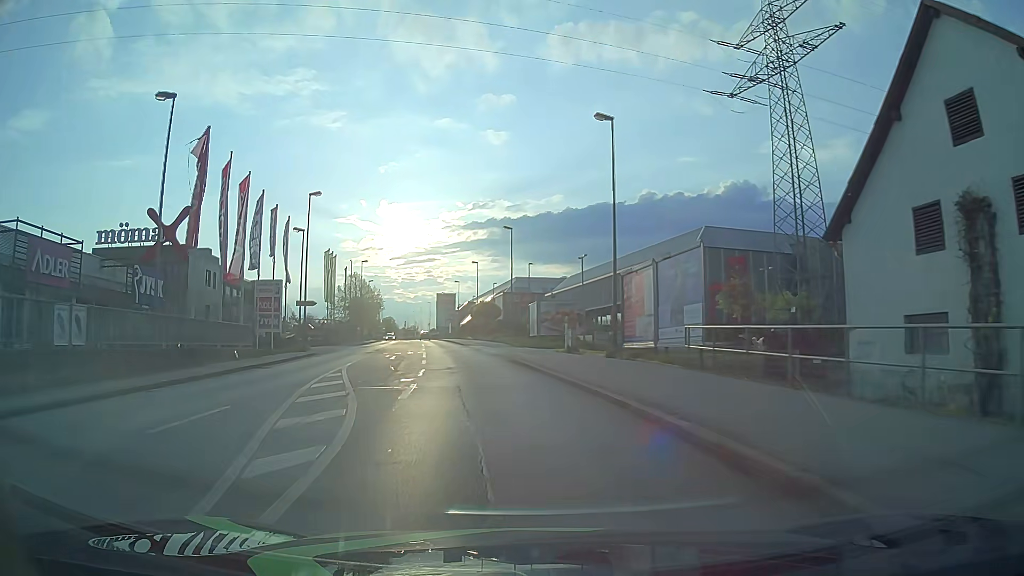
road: tertiary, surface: asphalt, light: Day
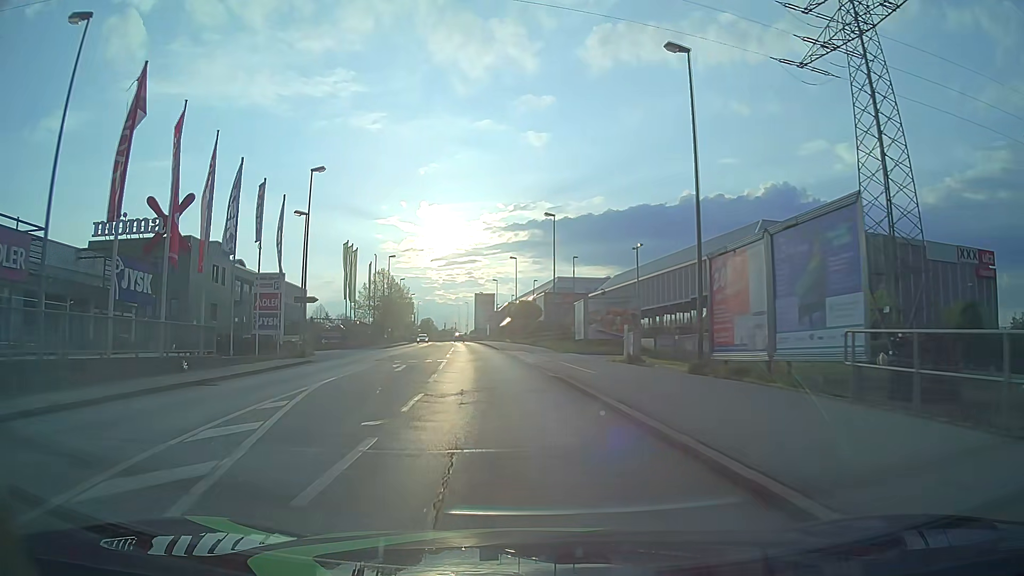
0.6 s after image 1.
(-0.2, +7.6) m; -3°
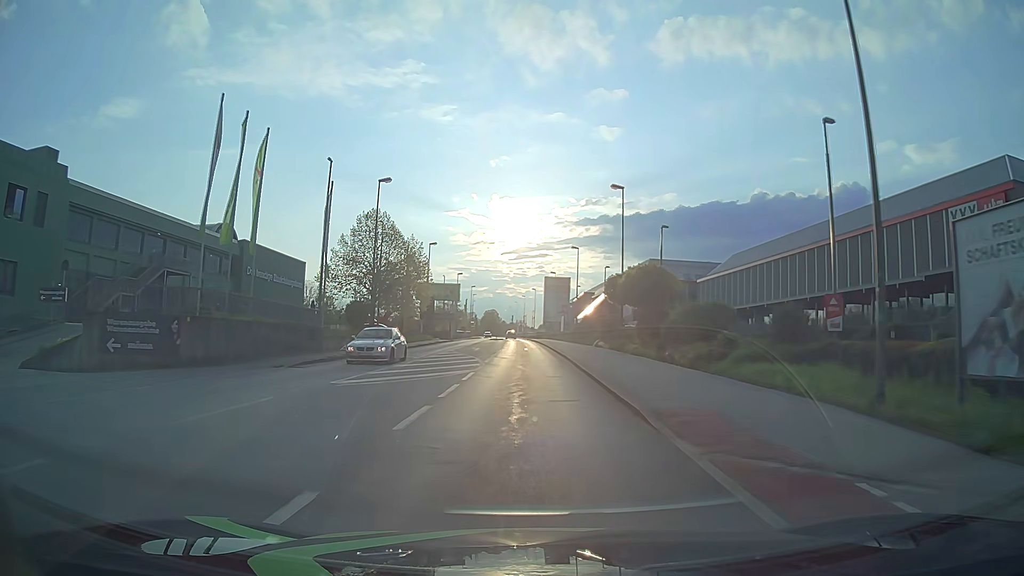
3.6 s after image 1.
(-2.8, +37.9) m; -6°
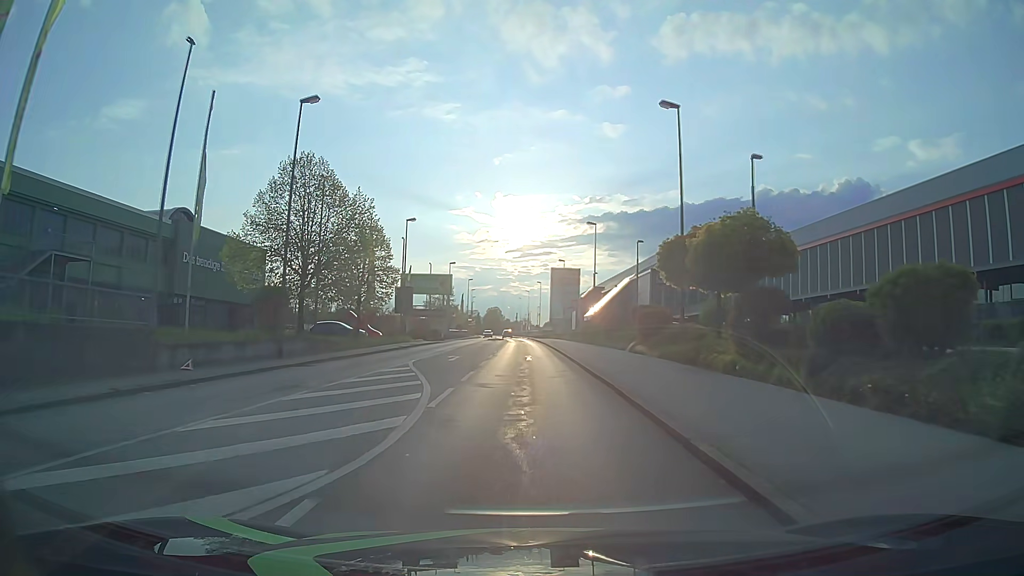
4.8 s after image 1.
(-0.1, +15.3) m; -1°
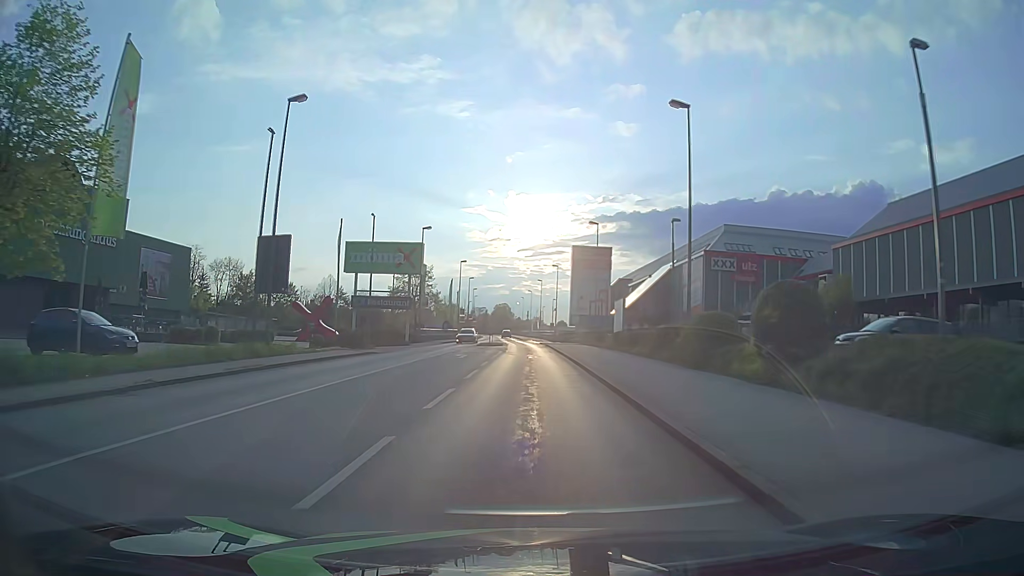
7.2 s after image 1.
(0.0, +30.7) m; -1°
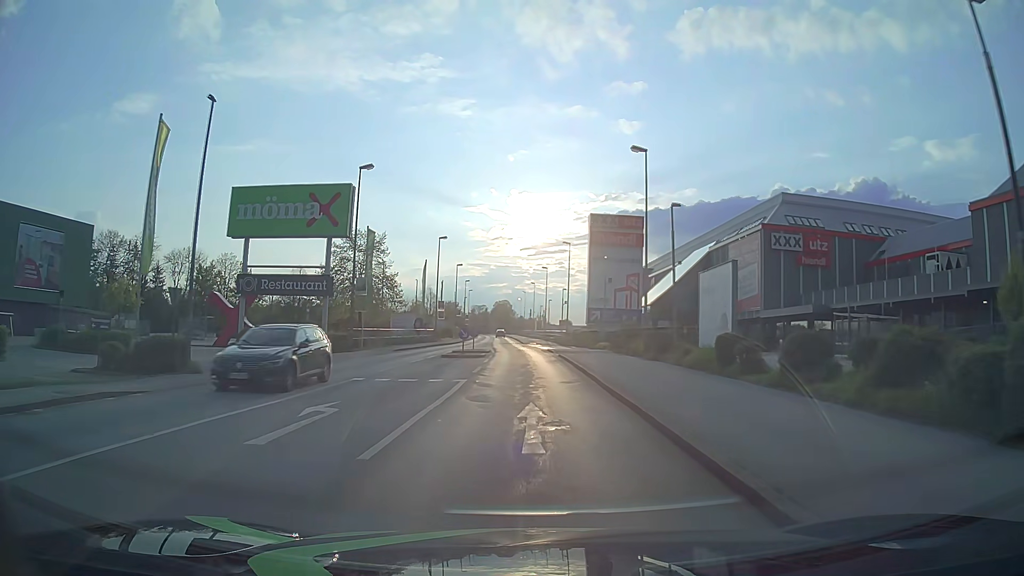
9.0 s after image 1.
(-0.1, +23.0) m; 0°
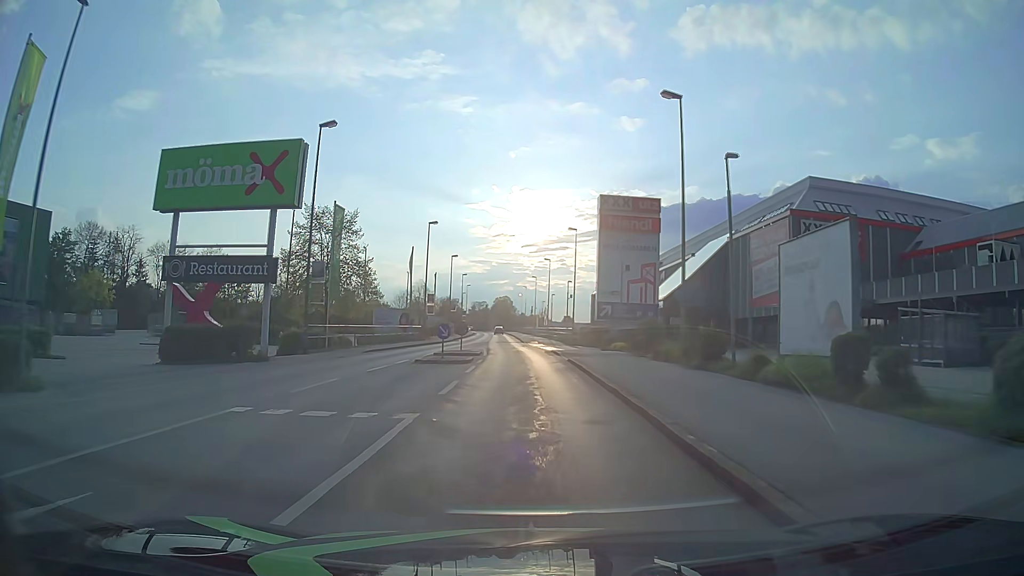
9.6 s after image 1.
(0.0, +7.7) m; 0°
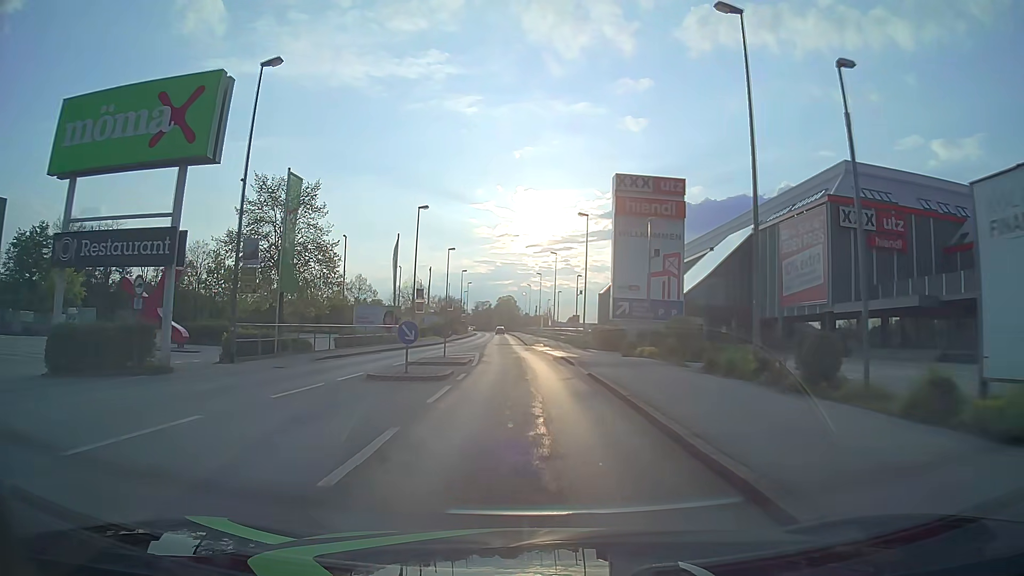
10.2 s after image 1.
(0.0, +7.7) m; 0°
(0, +10) (0, +20) (-1, +30) (-2, +40) (-2, +50) (-3, +60) (-3, +70) (-4, +80) (-4, +90) (-5, +100) m
